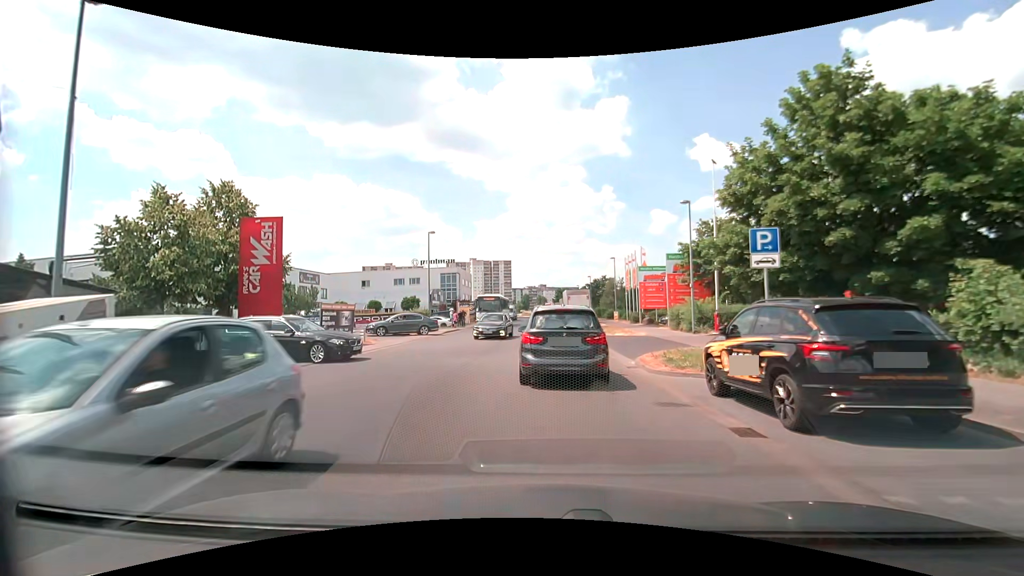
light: Day
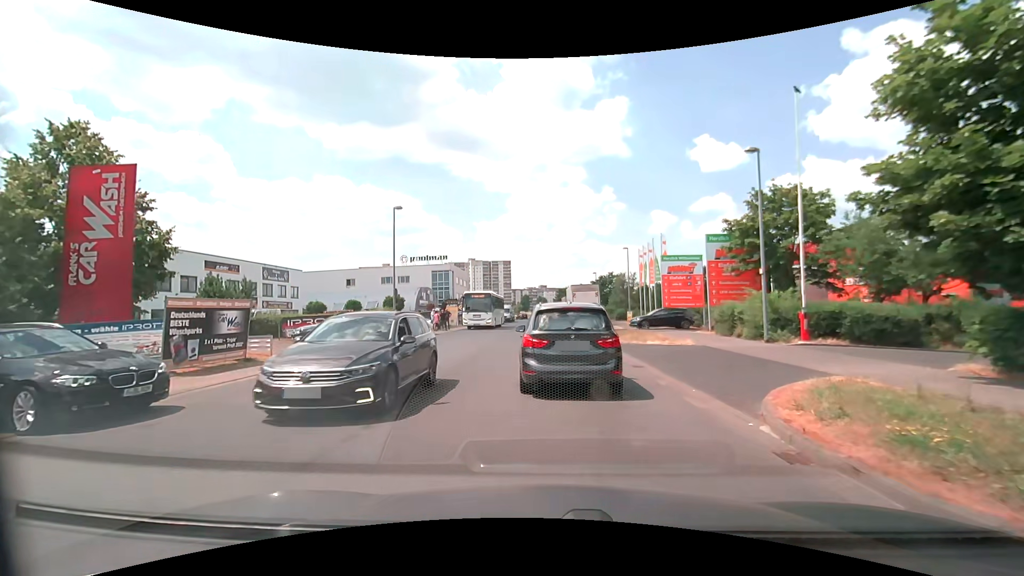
(-0.1, +8.8) m; -1°
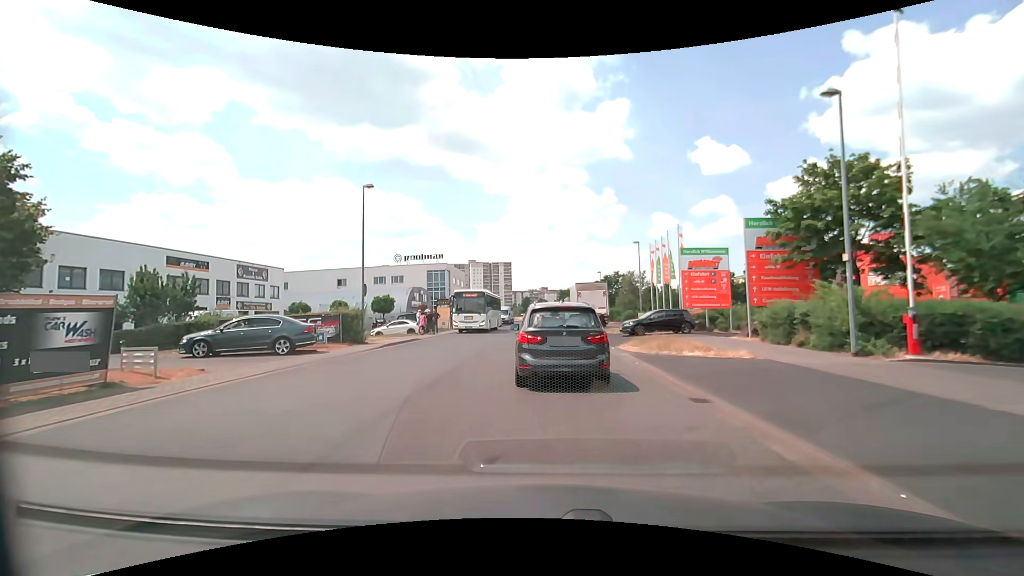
(+0.1, +5.2) m; 0°
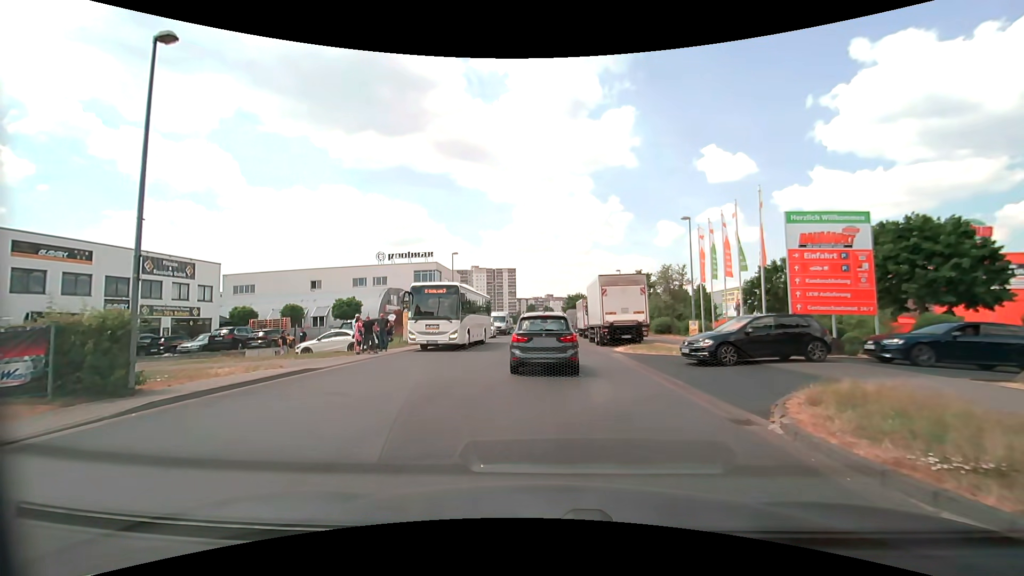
(-0.1, +13.7) m; 0°
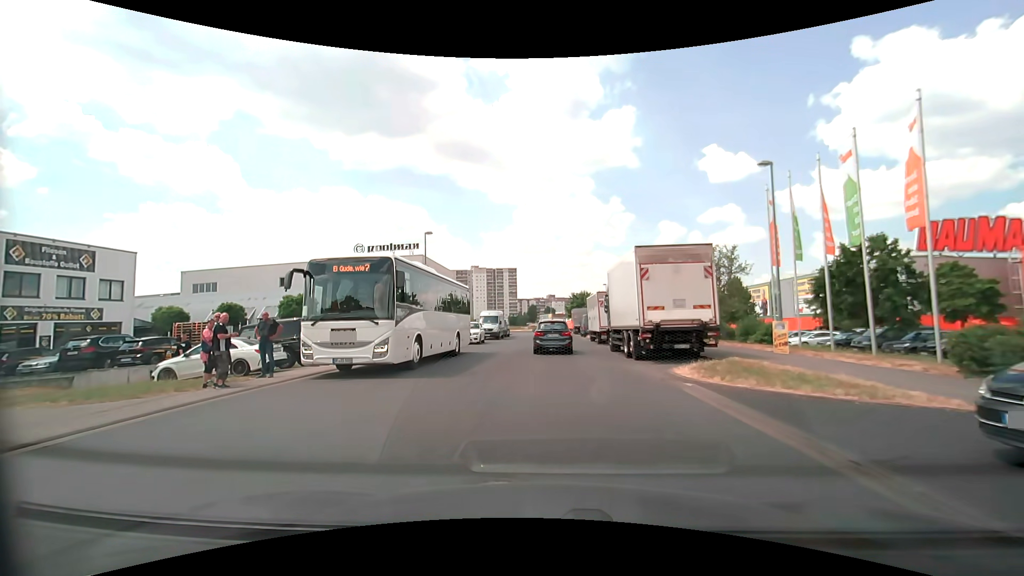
(-0.1, +10.7) m; +1°
